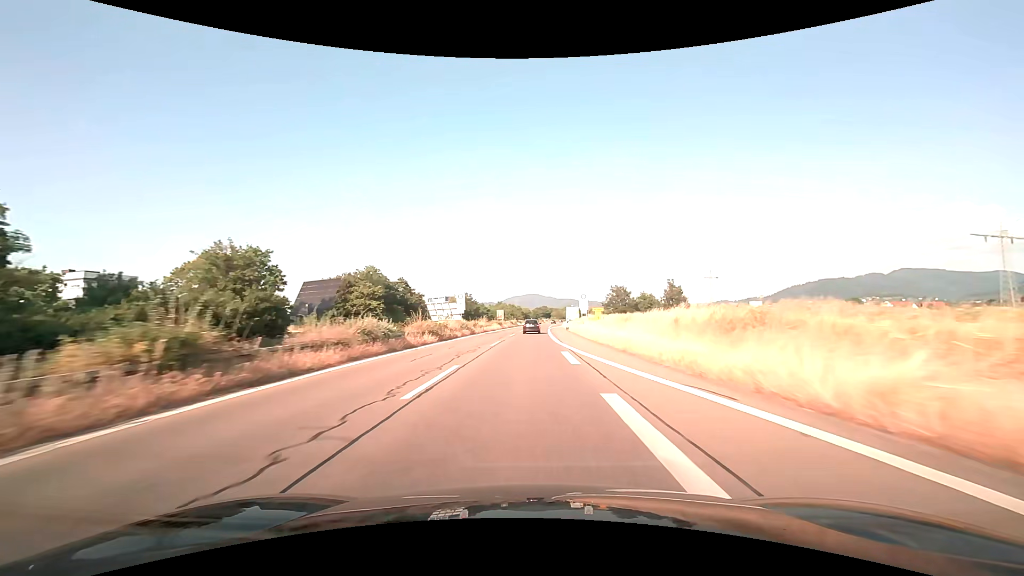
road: trunk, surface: asphalt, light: Day
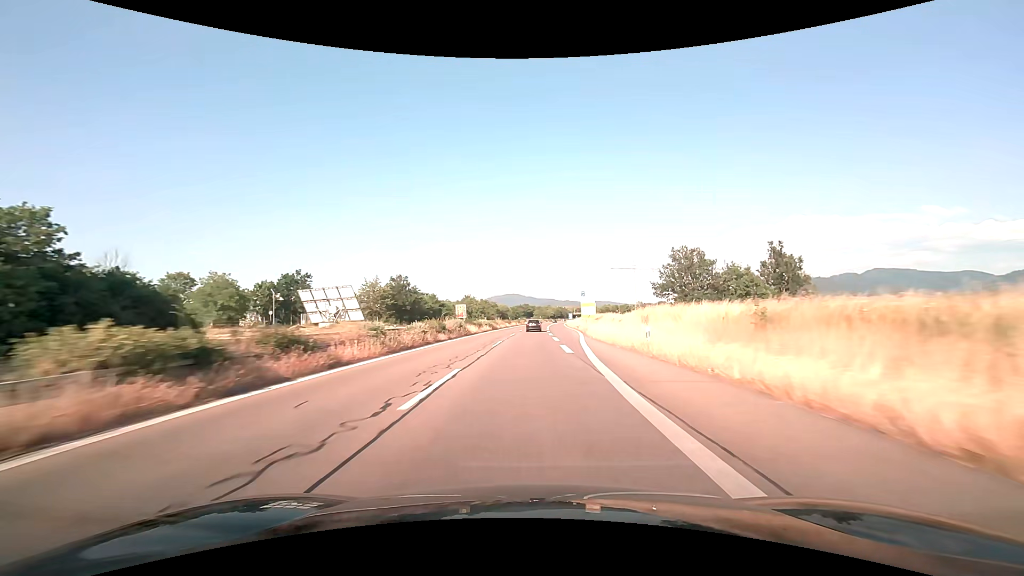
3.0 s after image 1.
(+1.3, +73.0) m; +2°
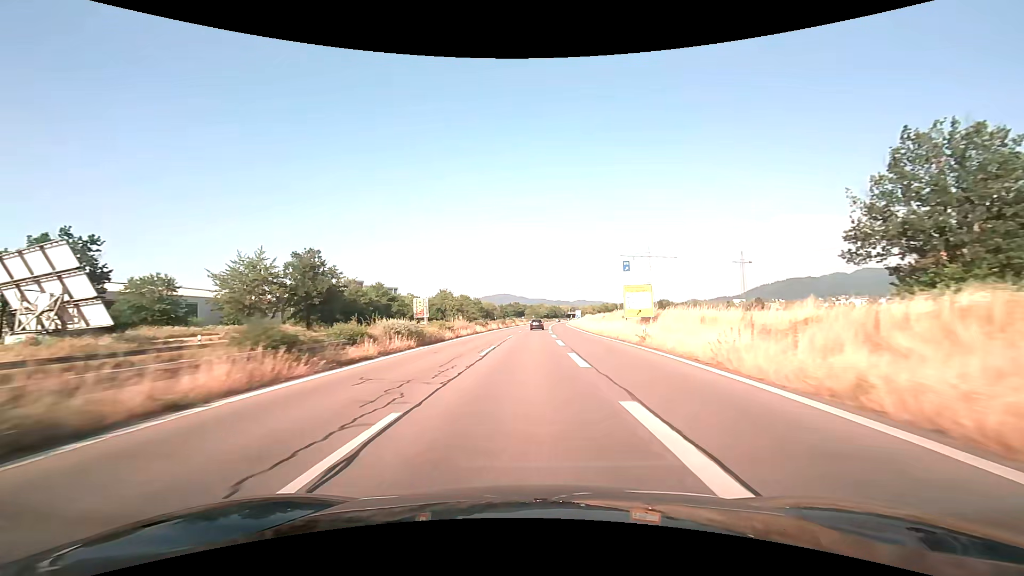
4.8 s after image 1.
(+0.4, +42.3) m; +1°
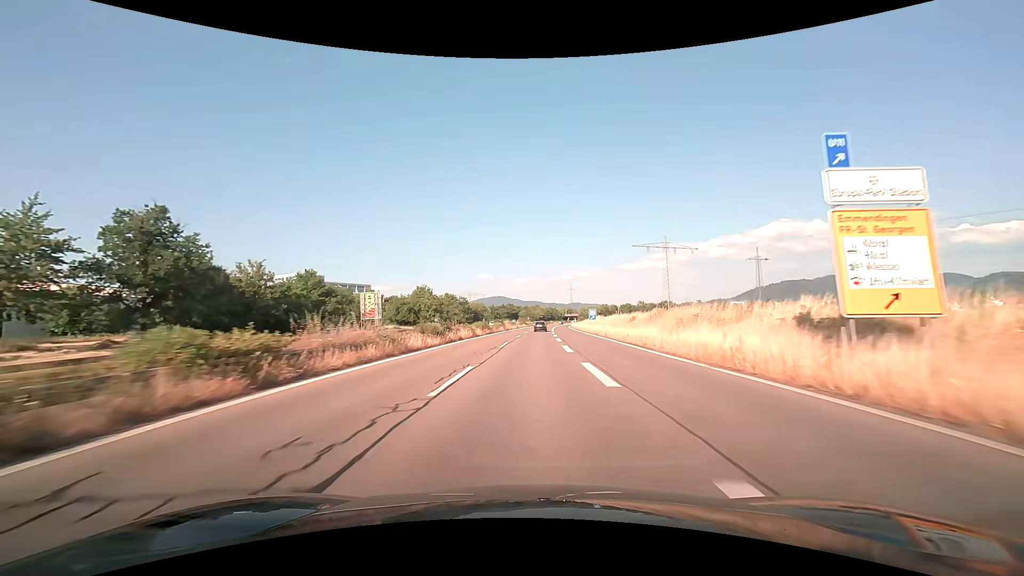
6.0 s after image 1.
(+0.2, +28.2) m; +1°
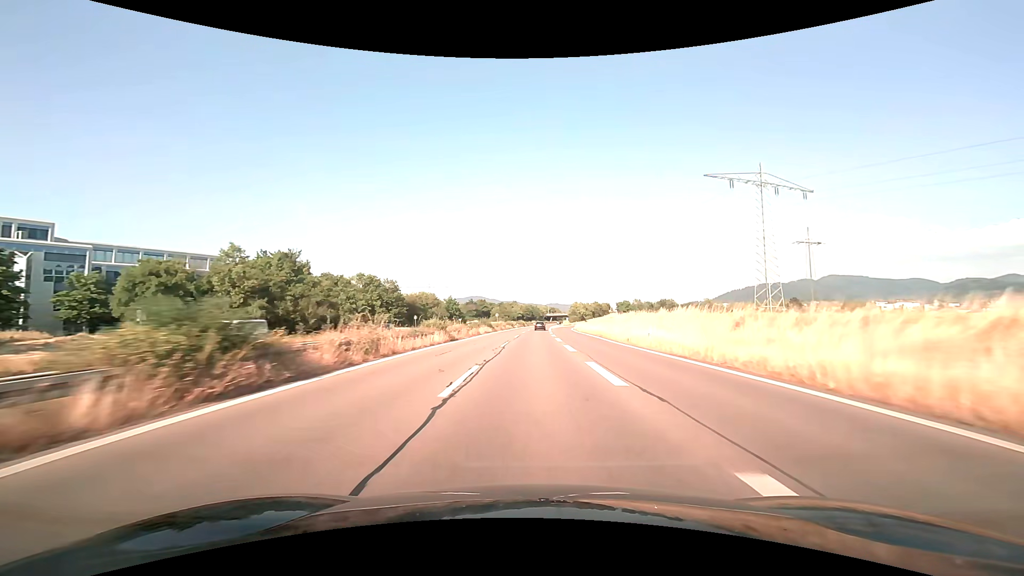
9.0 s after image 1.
(+1.5, +72.6) m; +2°
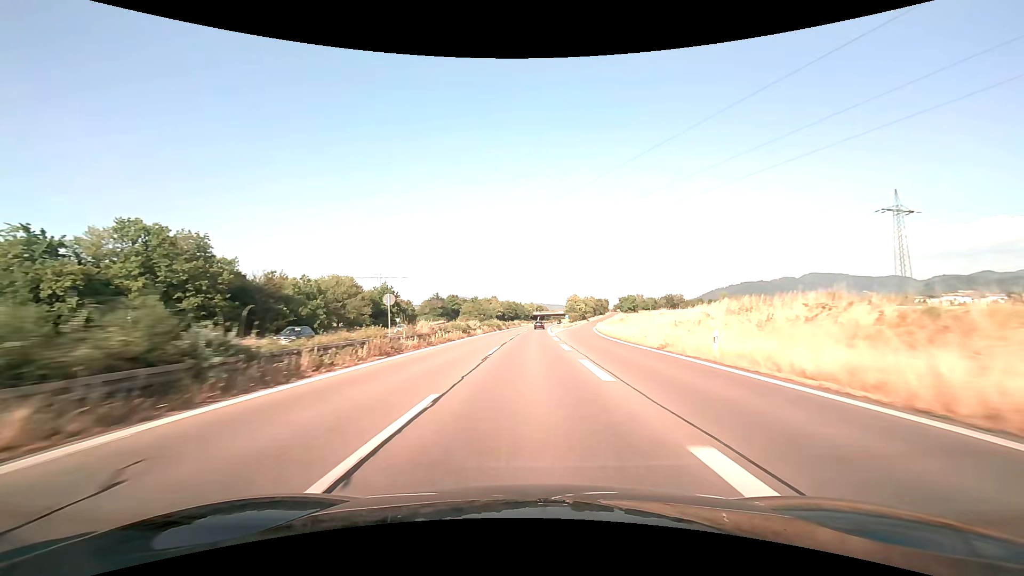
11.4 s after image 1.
(+1.1, +60.1) m; +2°
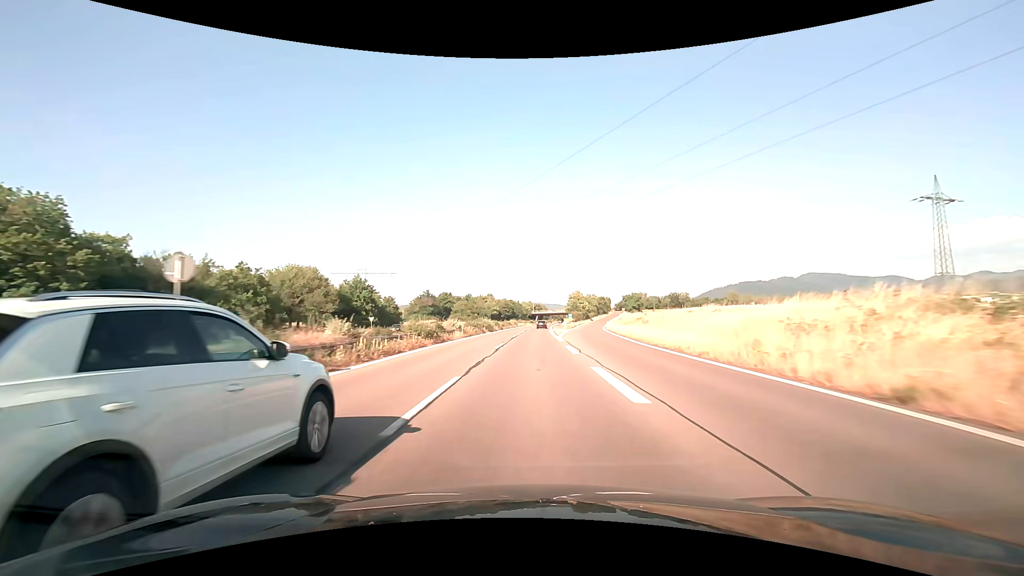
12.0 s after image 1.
(0.0, +15.3) m; 0°
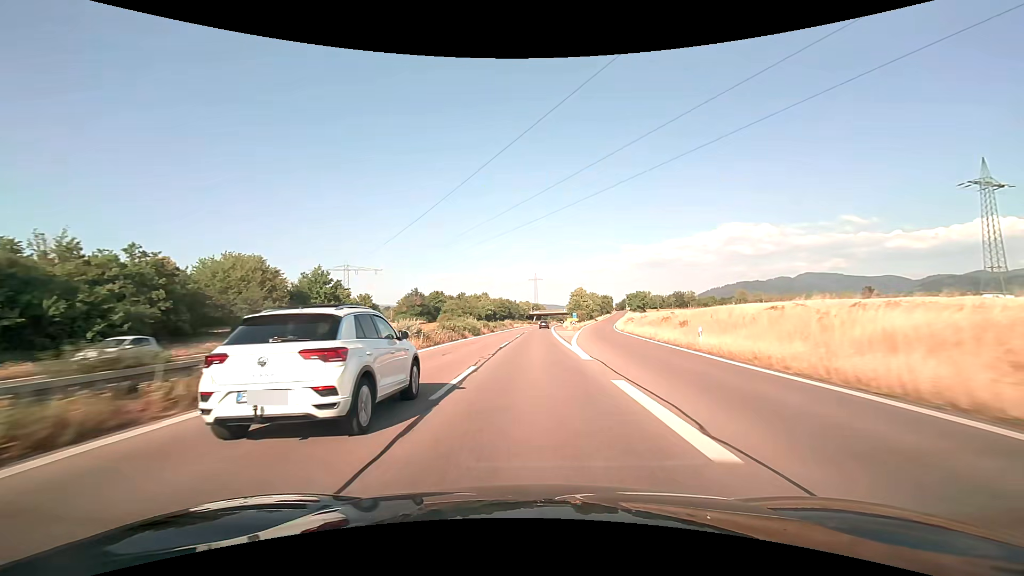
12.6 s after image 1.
(0.0, +15.4) m; 0°
(0, +10) (0, +20) (0, +30) (0, +40) (+1, +50) (+1, +60) (+1, +70) (+2, +80) (+2, +90) (+3, +100) m
